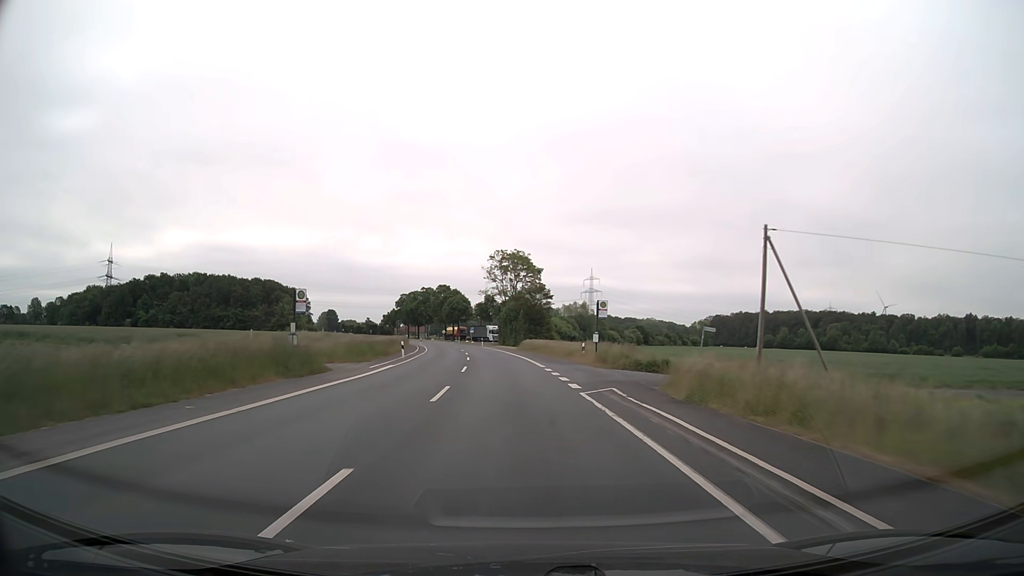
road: secondary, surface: asphalt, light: Day
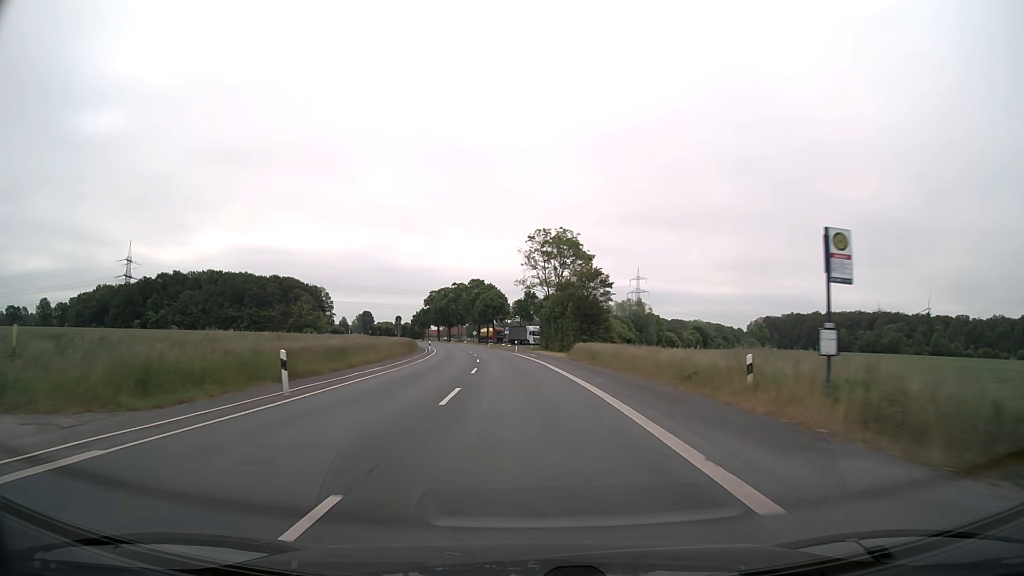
(-0.8, +25.3) m; -4°
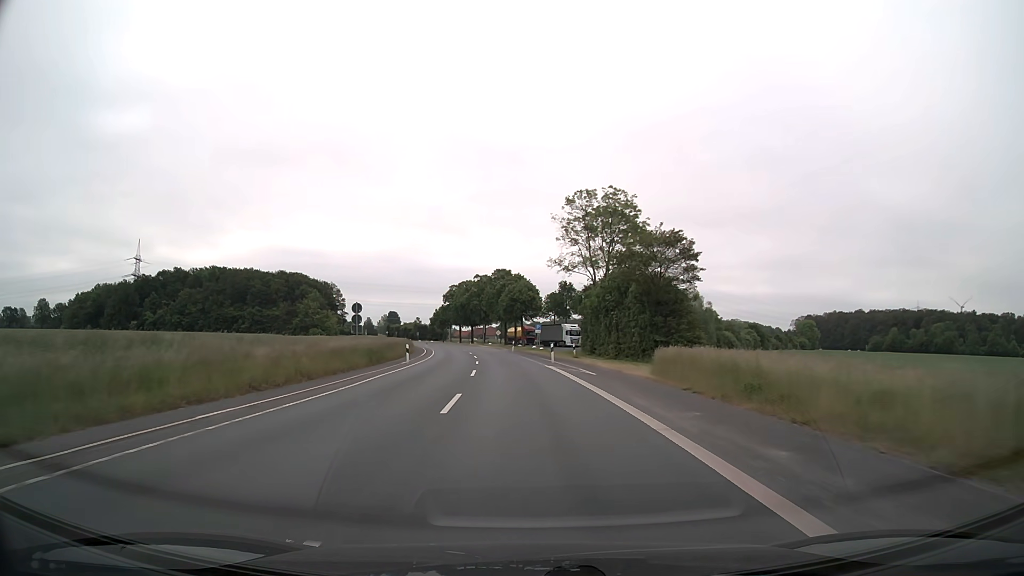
(-0.6, +25.3) m; -3°
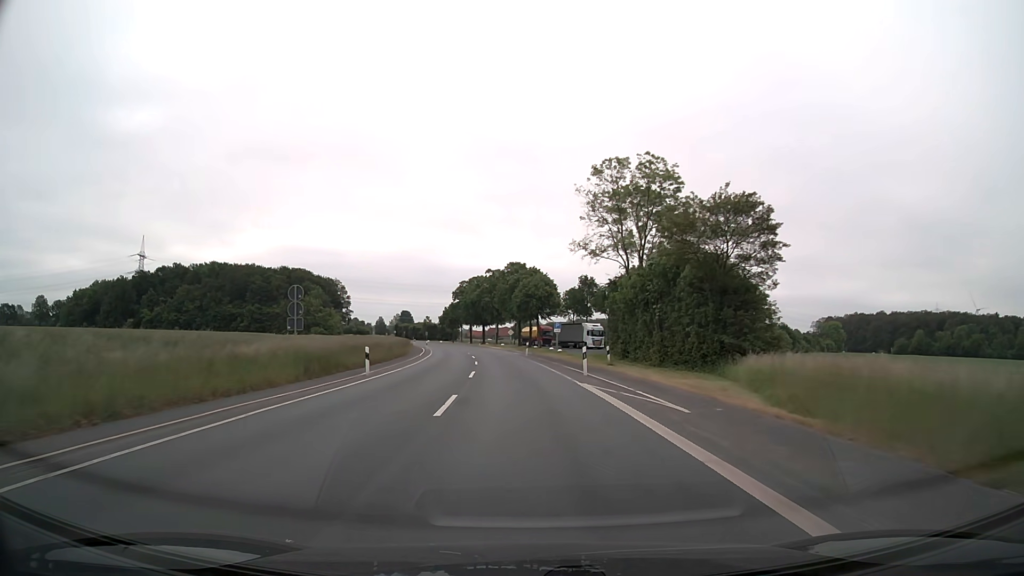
(-0.2, +12.7) m; -1°
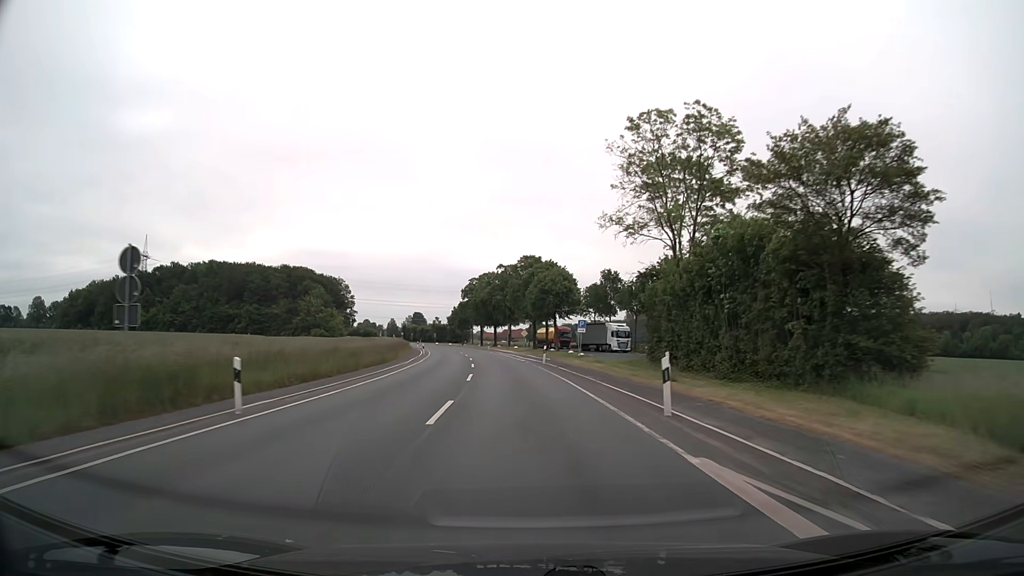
(-0.1, +12.7) m; -1°
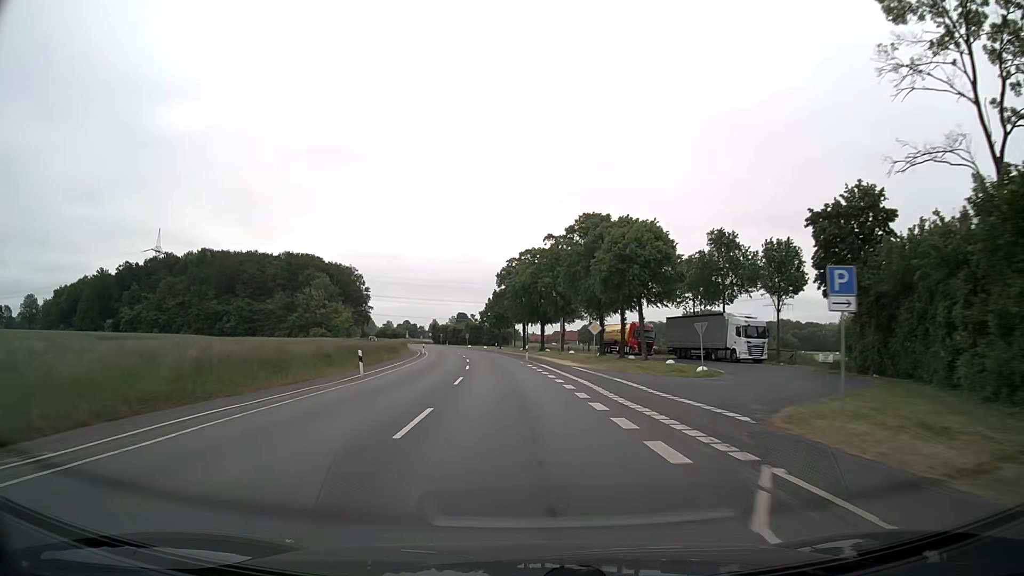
(-1.3, +38.0) m; -4°
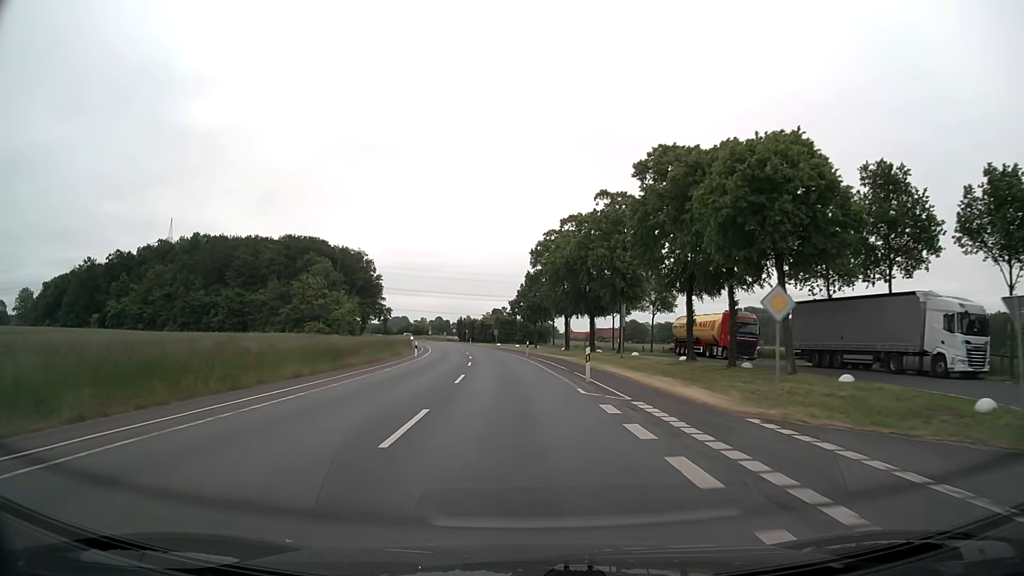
(-0.8, +25.3) m; -3°
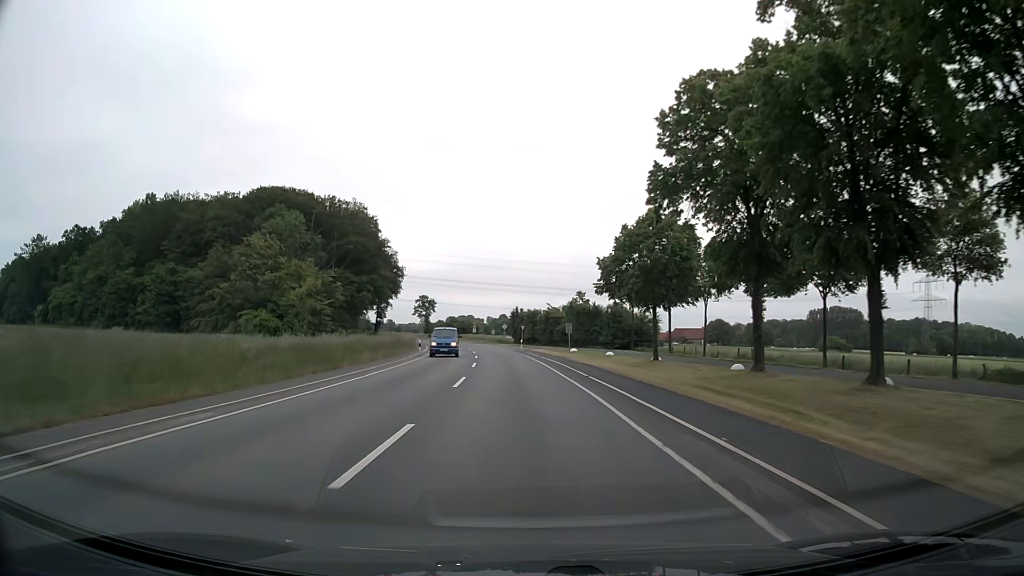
(-2.6, +50.6) m; -6°
(0, +10) (0, +20) (-1, +30) (-2, +40) (-2, +50) (-3, +60) (-5, +70) (-6, +80) (-8, +90) (-10, +99) m
